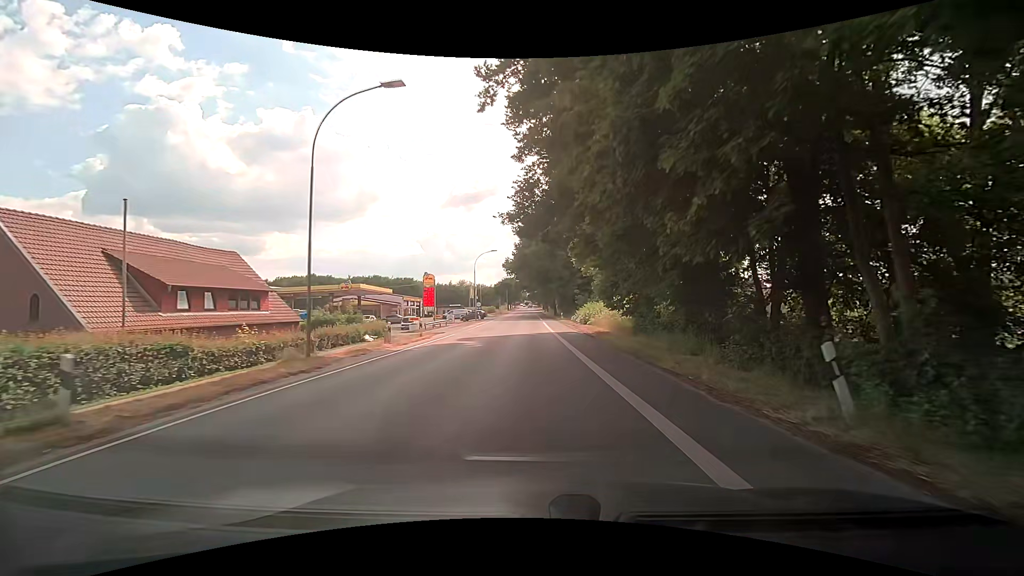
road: secondary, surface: asphalt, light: Day
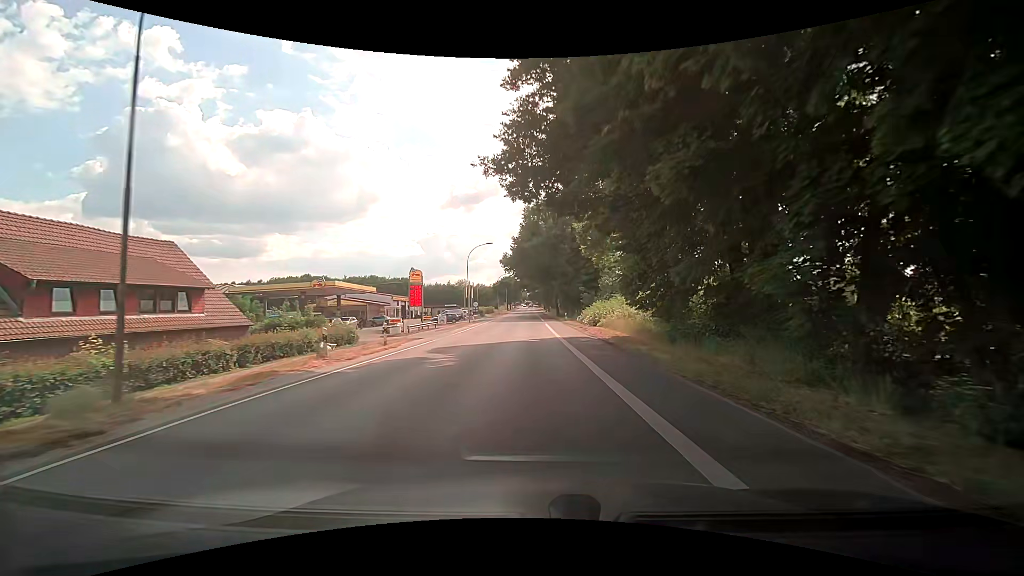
(0.0, +7.3) m; +1°
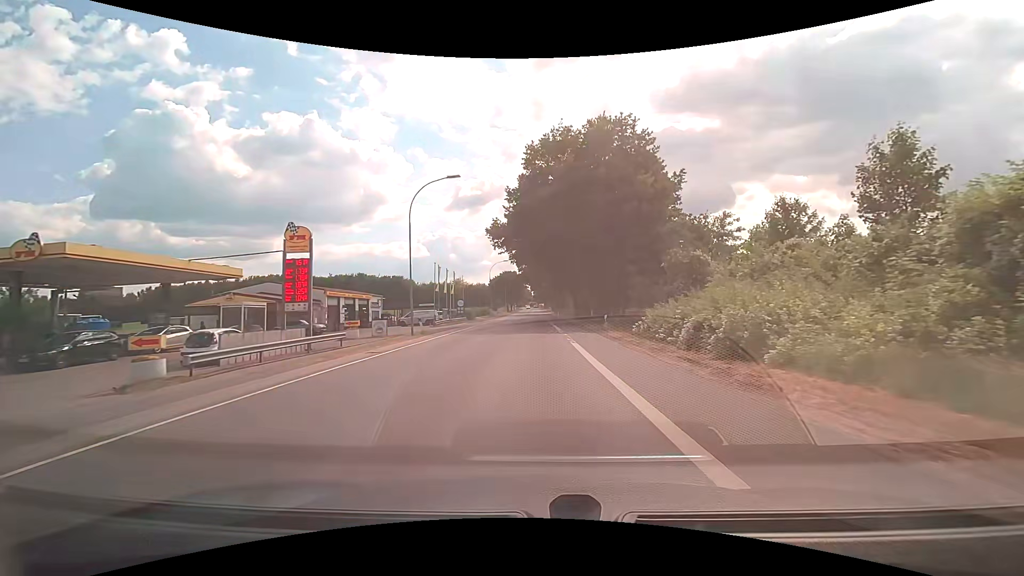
(-0.5, +29.3) m; 0°
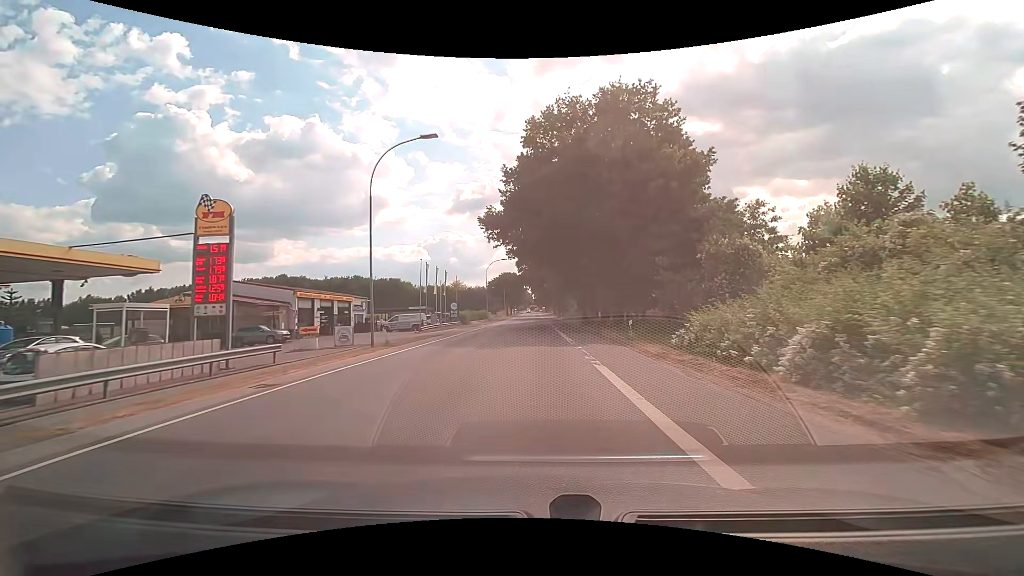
(-0.1, +7.3) m; -1°
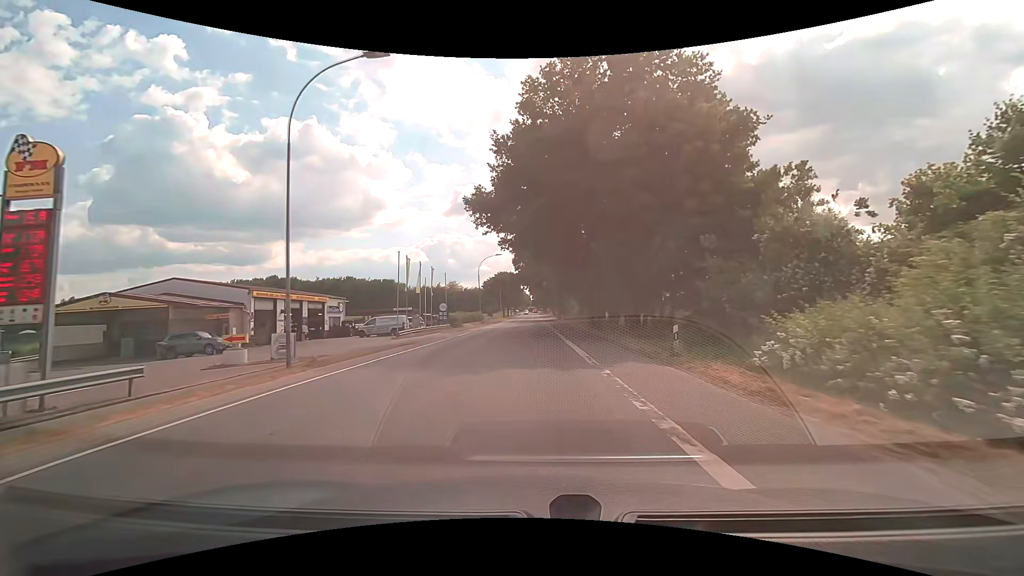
(0.0, +7.3) m; 0°
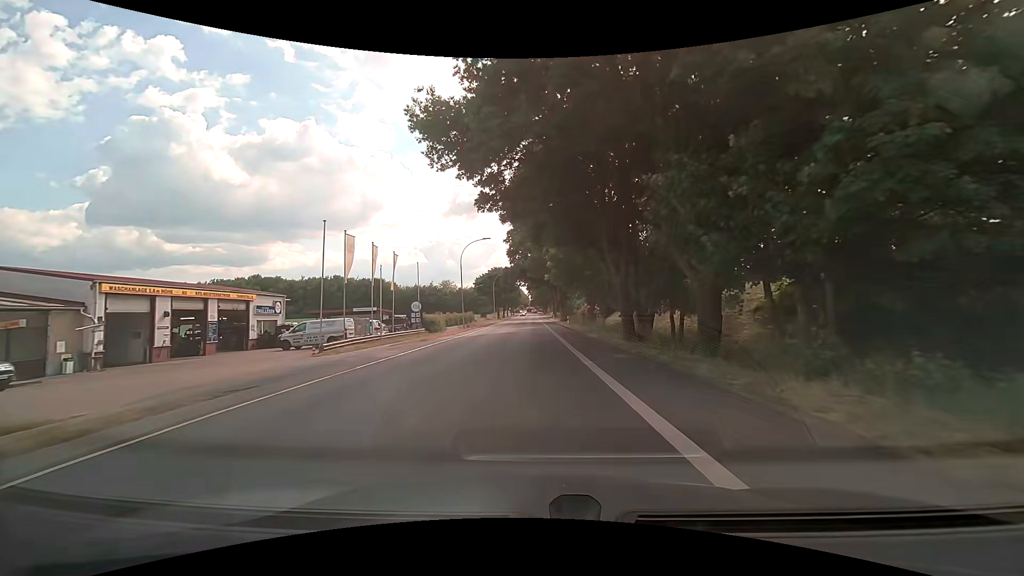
(0.0, +14.5) m; 0°
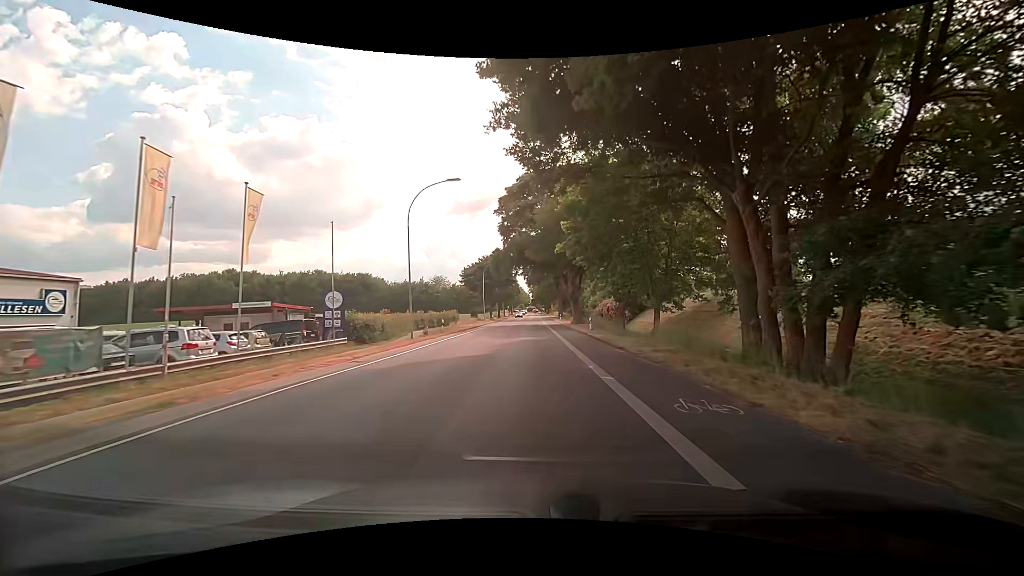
(-0.1, +21.6) m; 0°
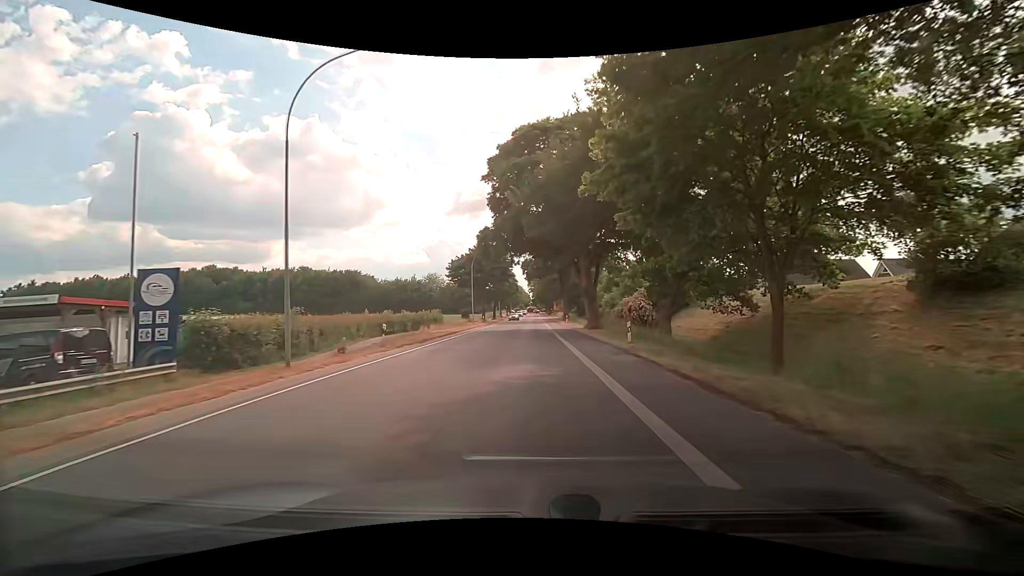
(-0.1, +14.3) m; 0°
(0, +10) (0, +20) (0, +30) (0, +40) (0, +50) (0, +60) (0, +70) (0, +80) (0, +90) (0, +100) m
